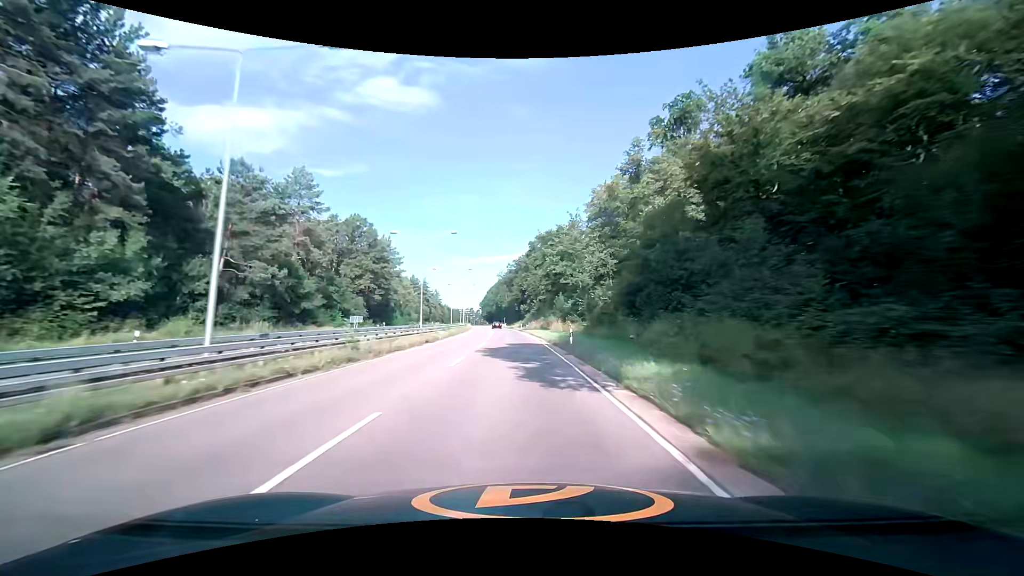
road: trunk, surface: asphalt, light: Day
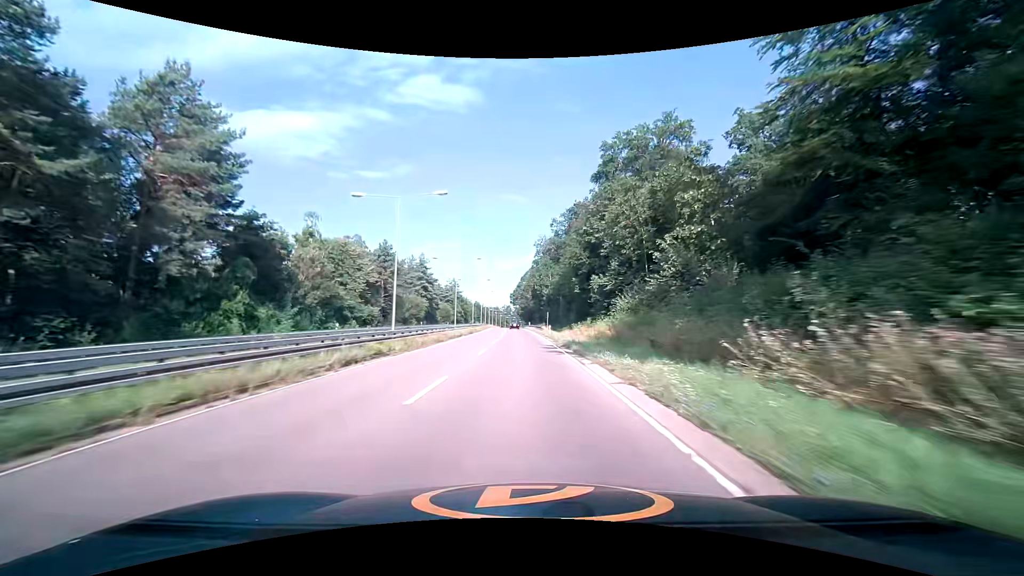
(-3.7, +78.9) m; -5°
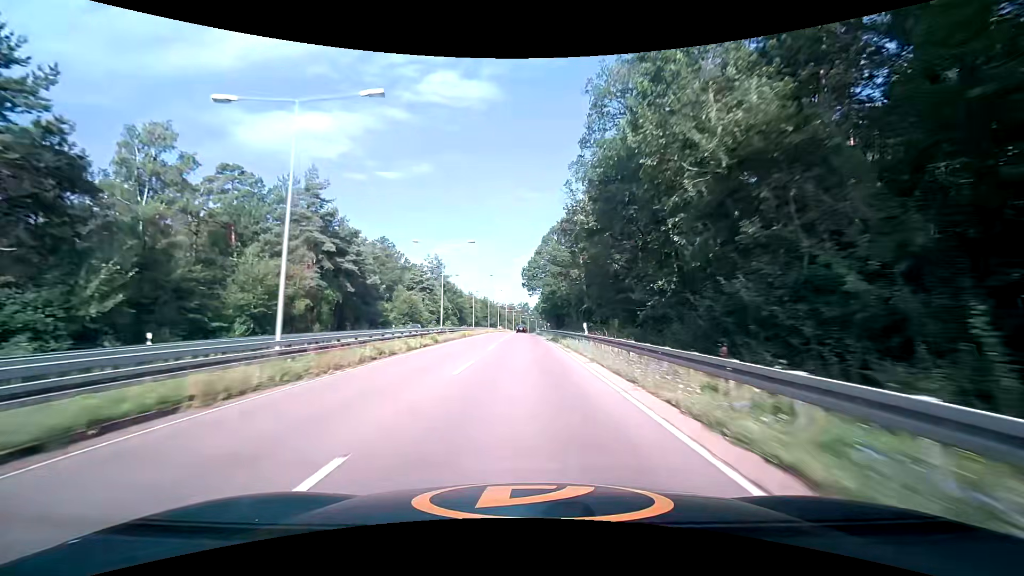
(-1.6, +79.0) m; -2°
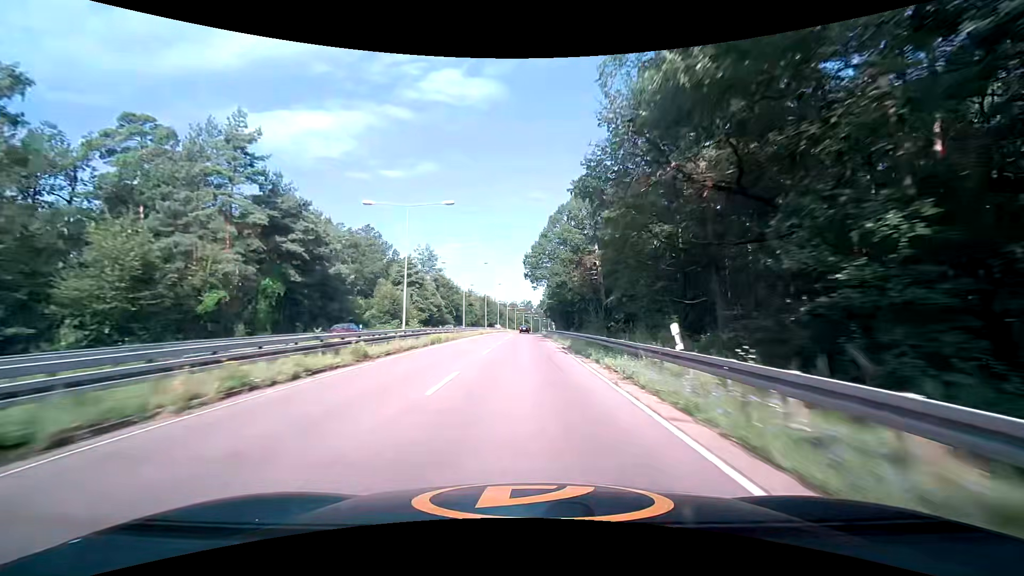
(0.0, +15.8) m; -1°
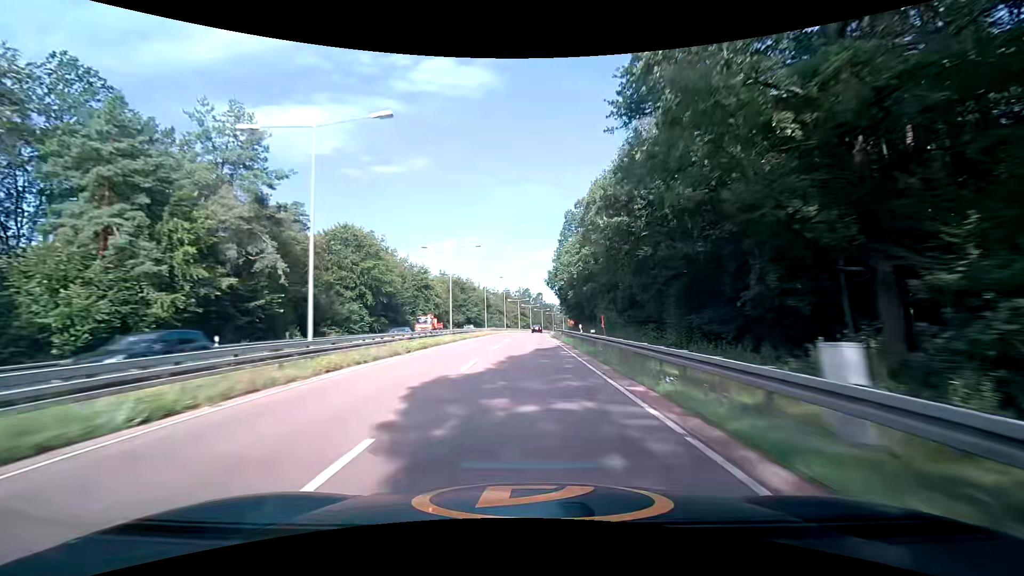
(0.0, +79.3) m; 0°
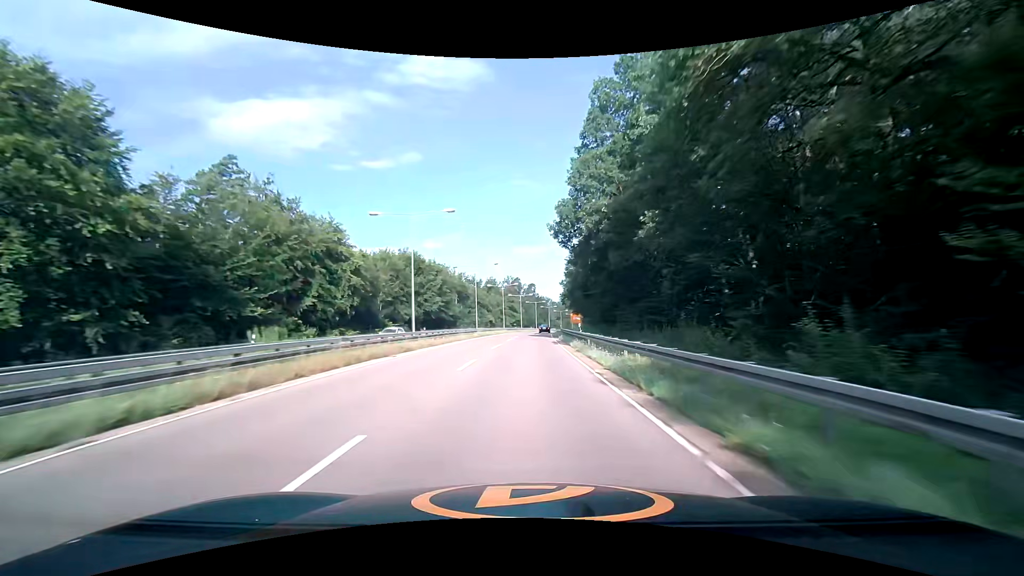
(+0.4, +47.7) m; +1°
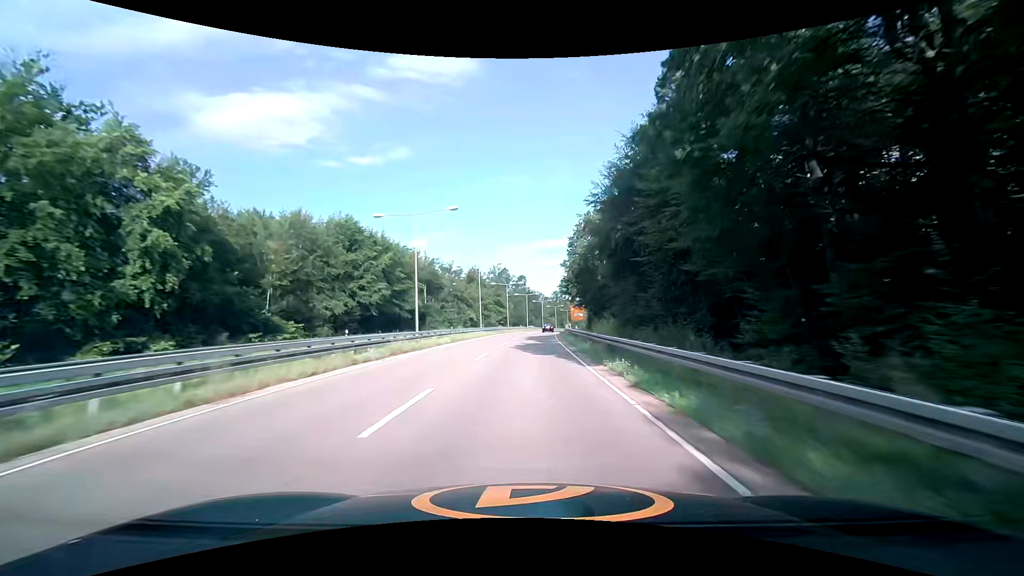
(+0.1, +31.9) m; +1°
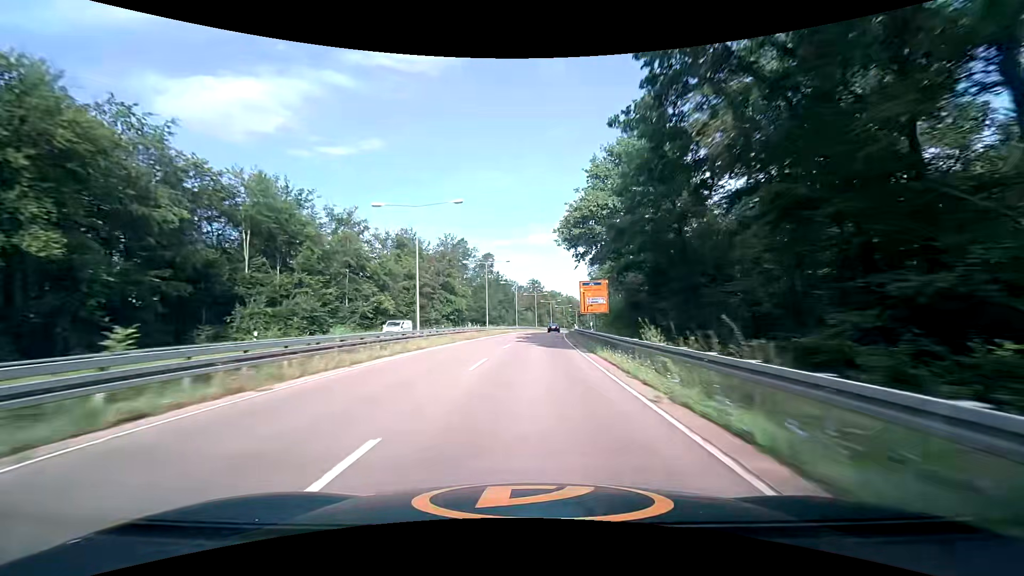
(+1.6, +63.8) m; +3°
(0, +10) (0, +20) (+1, +30) (+1, +40) (+2, +50) (+2, +60) (+3, +70) (+4, +80) (+5, +90) (+7, +100) m
